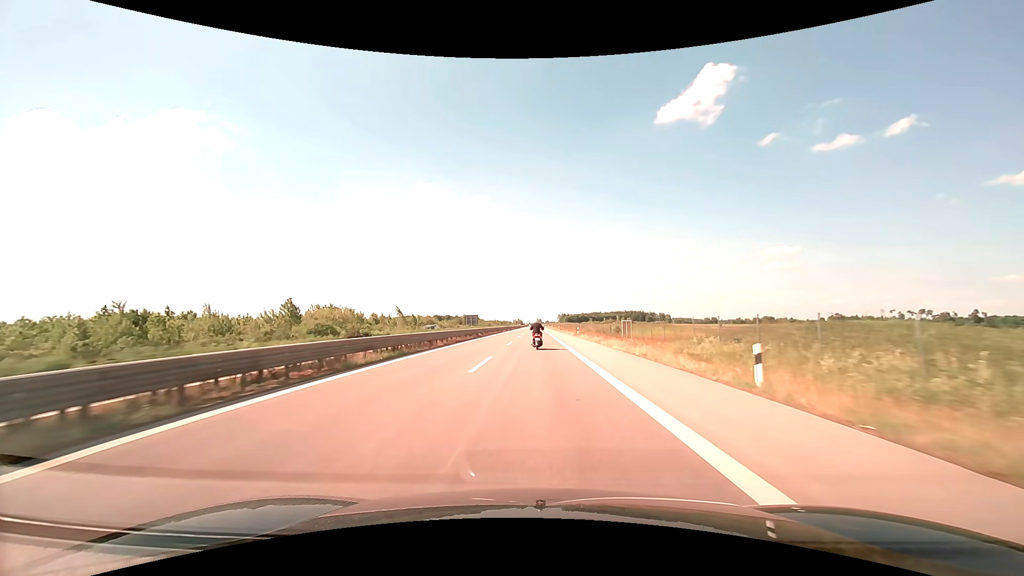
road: trunk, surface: asphalt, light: Day
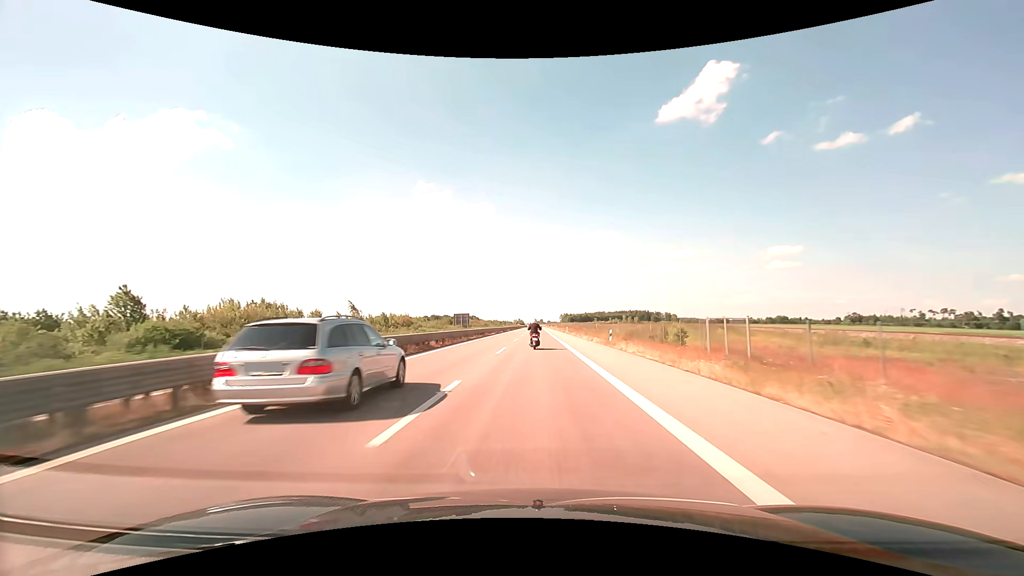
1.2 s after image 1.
(0.0, +26.2) m; 0°
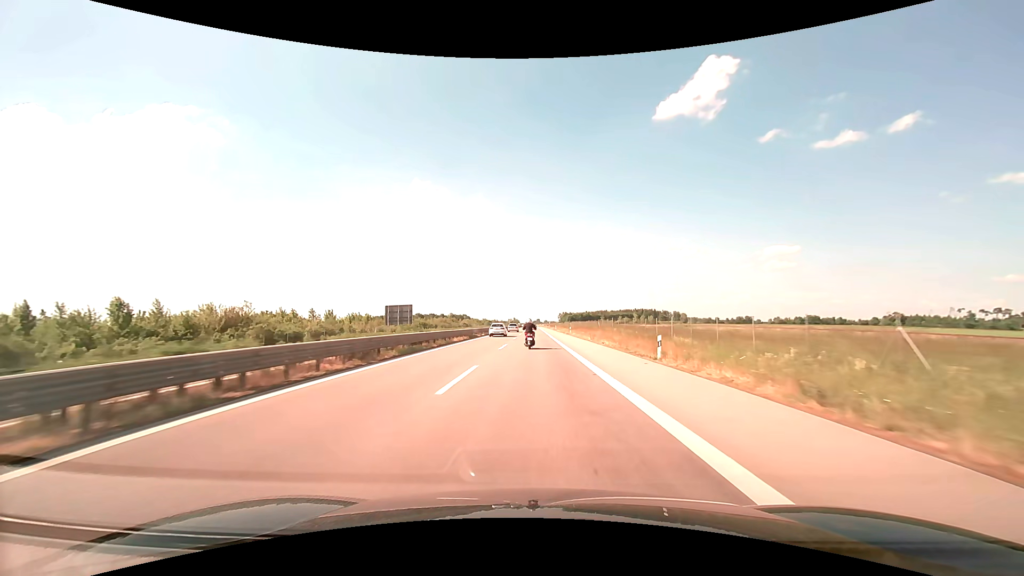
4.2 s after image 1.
(0.0, +65.8) m; 0°
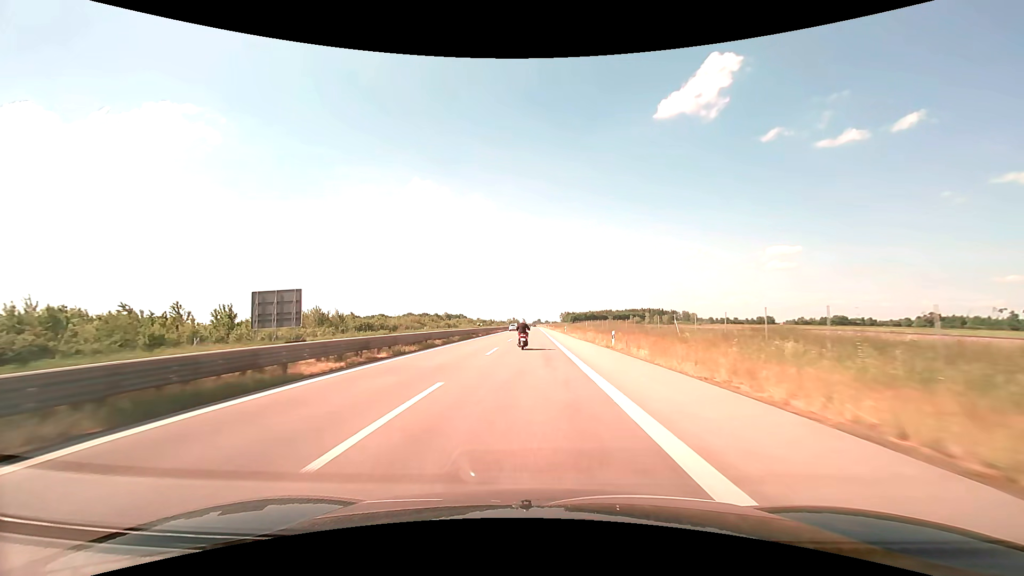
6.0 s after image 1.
(+0.1, +39.6) m; 0°
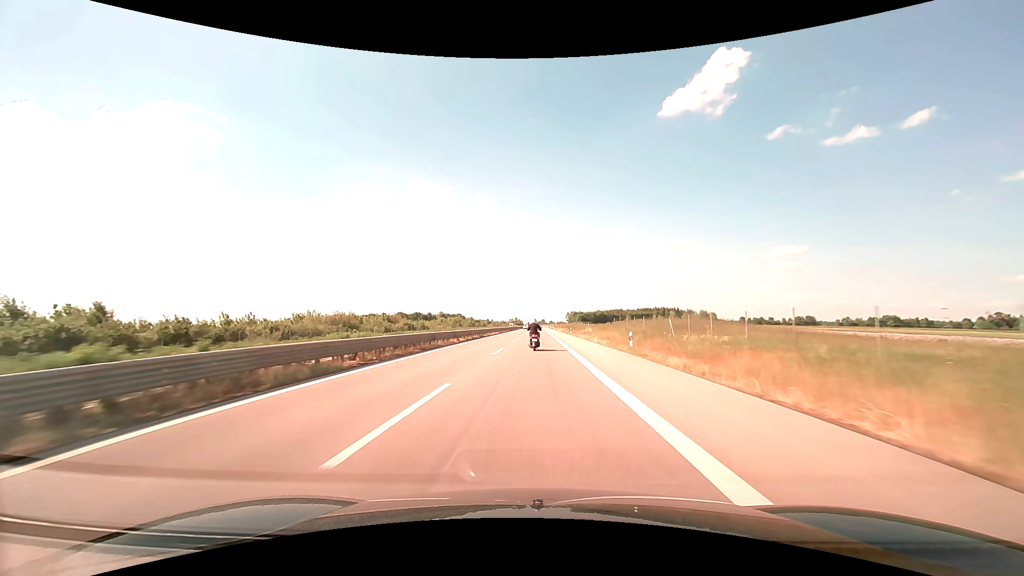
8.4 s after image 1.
(-0.3, +52.6) m; 0°
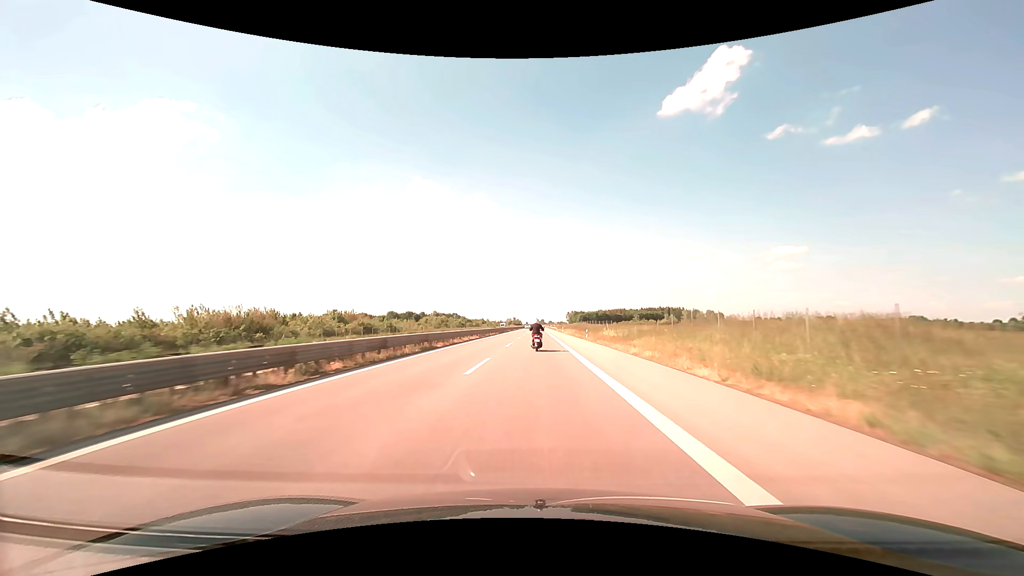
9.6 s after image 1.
(0.0, +26.1) m; 0°
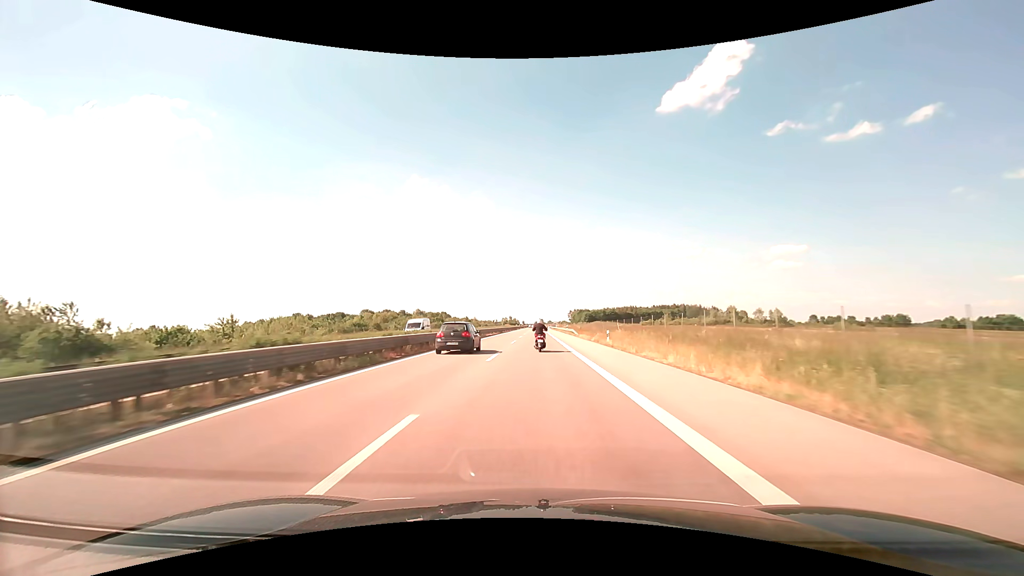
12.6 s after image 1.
(0.0, +64.9) m; 0°
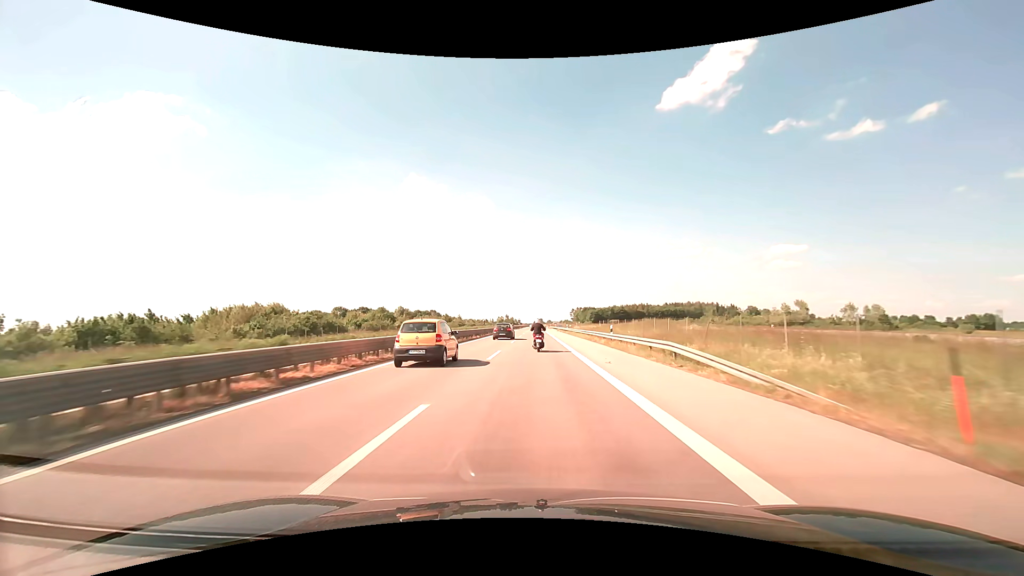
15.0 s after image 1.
(0.0, +51.6) m; 0°
(0, +10) (0, +20) (0, +30) (0, +40) (0, +50) (0, +60) (0, +70) (0, +80) (0, +90) (0, +100) m
